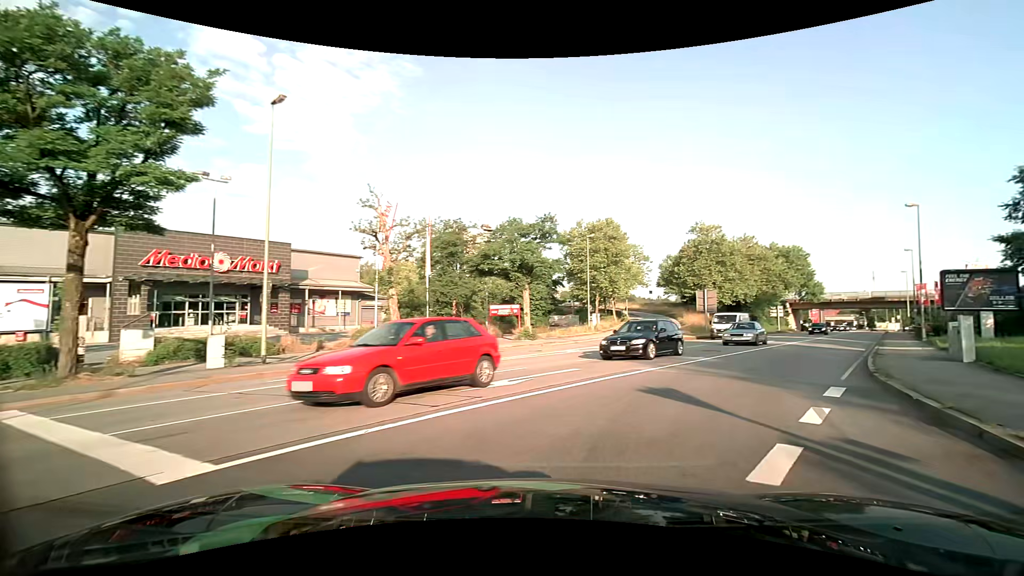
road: primary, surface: asphalt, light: Day
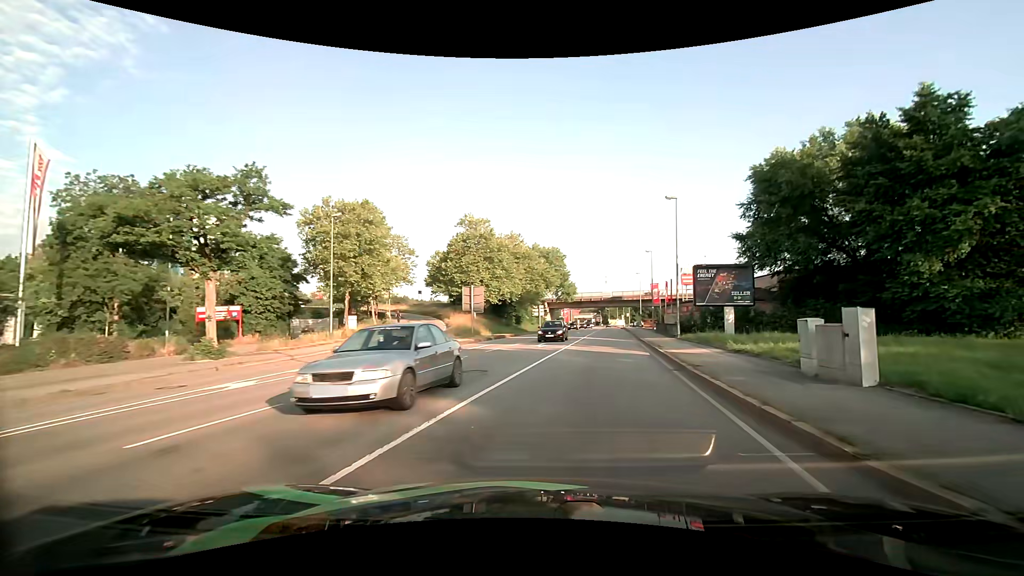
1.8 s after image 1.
(+2.5, +10.2) m; +25°
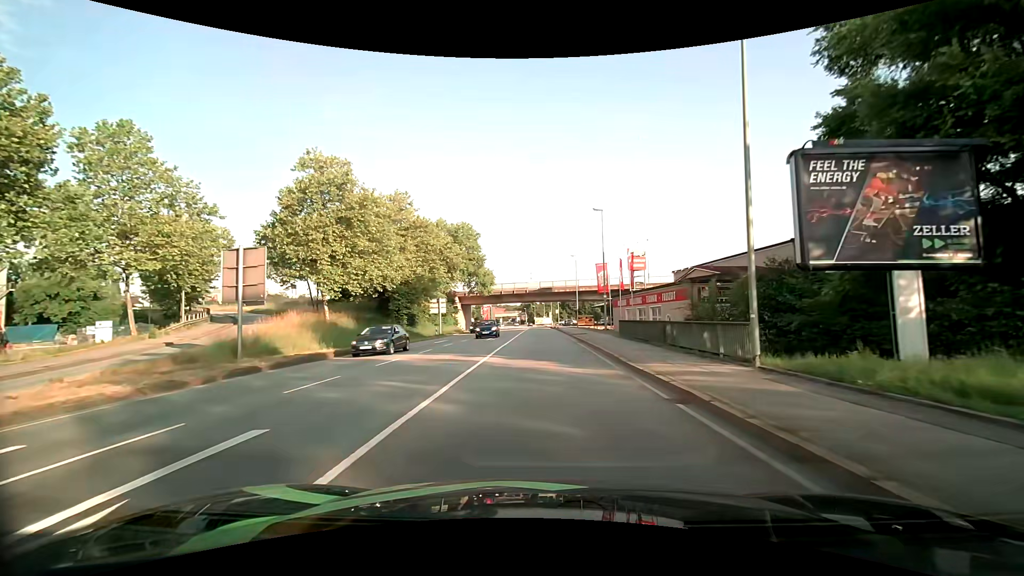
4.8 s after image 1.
(+2.9, +25.1) m; +9°
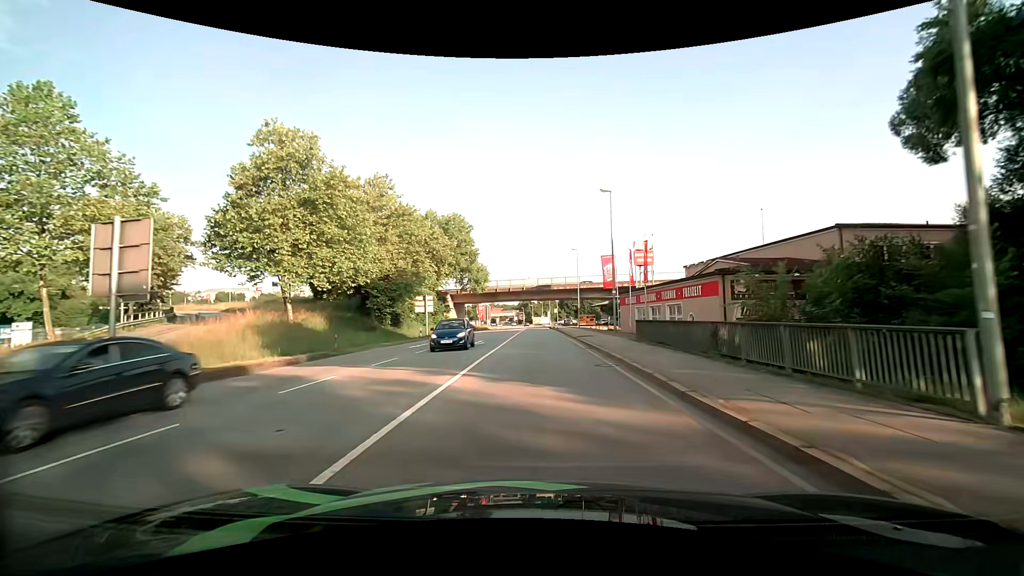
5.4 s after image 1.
(0.0, +6.1) m; 0°
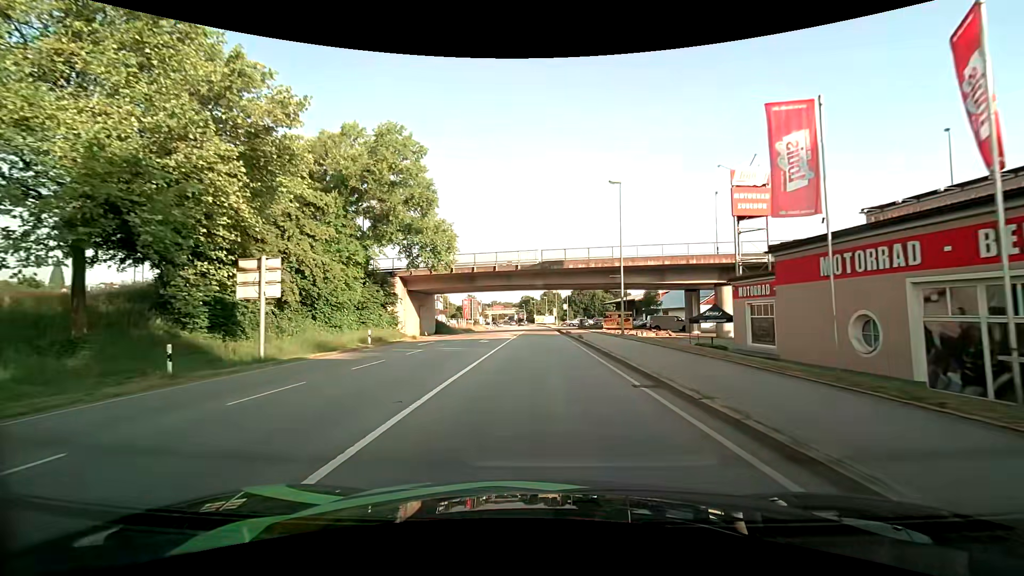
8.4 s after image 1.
(+0.1, +31.9) m; 0°
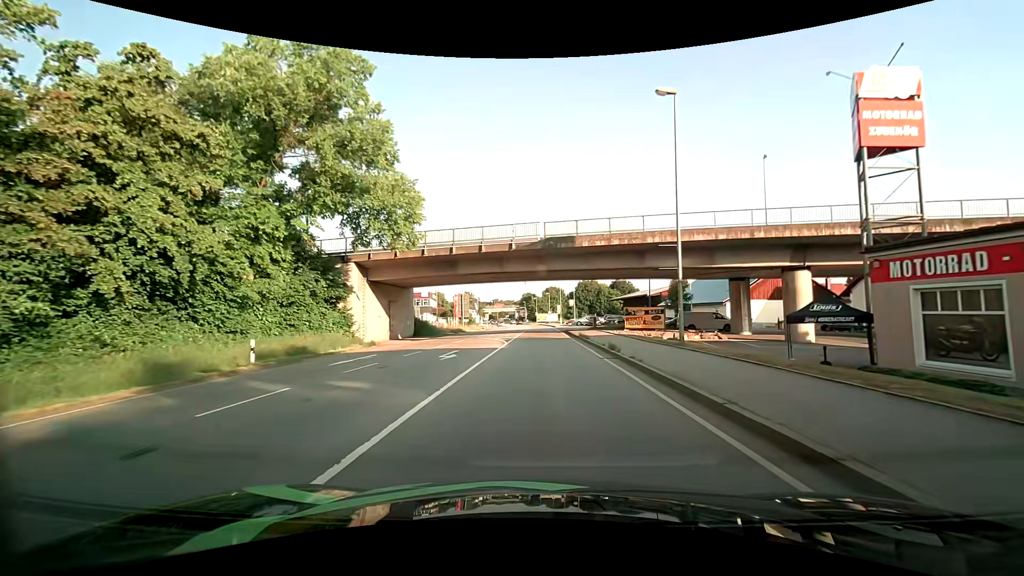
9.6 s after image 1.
(0.0, +13.0) m; 0°
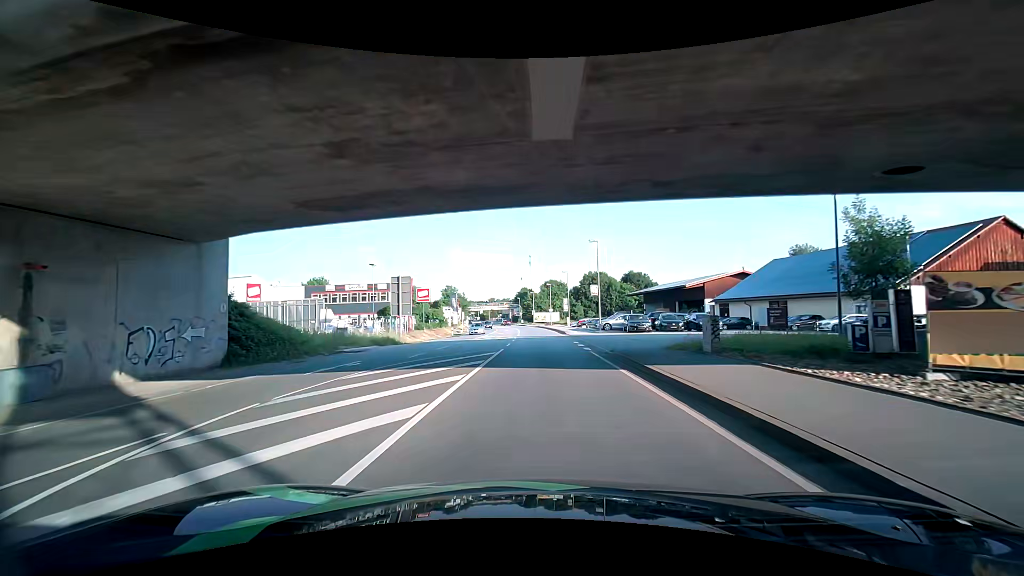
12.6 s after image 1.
(-0.1, +33.9) m; 0°
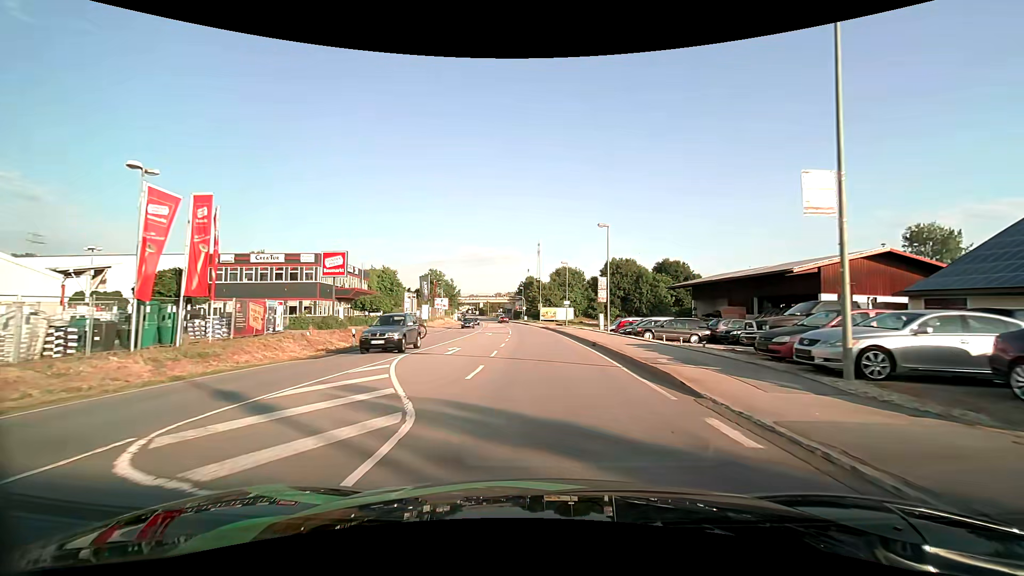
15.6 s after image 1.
(-0.5, +34.2) m; -1°
